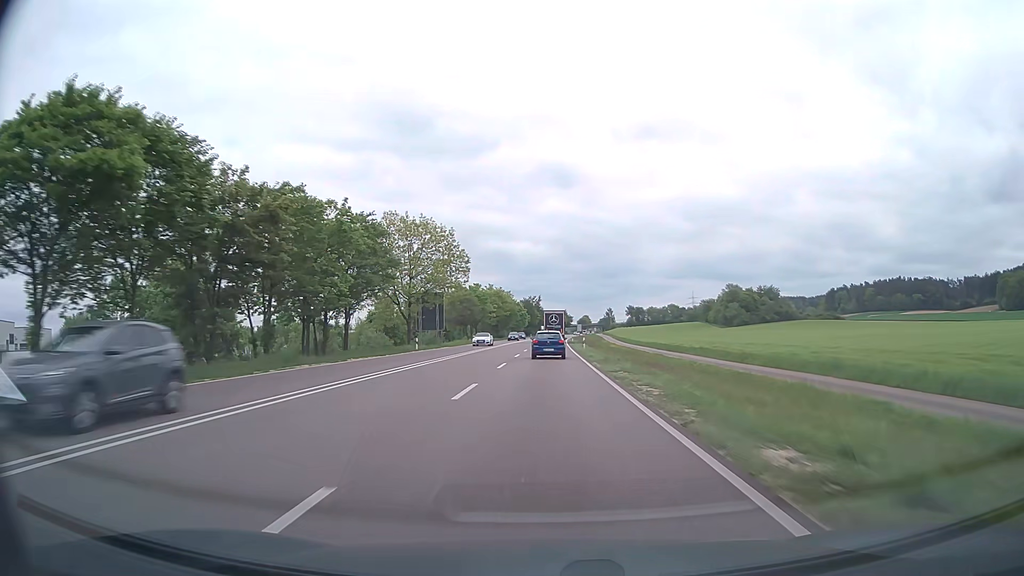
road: trunk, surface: asphalt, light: Day
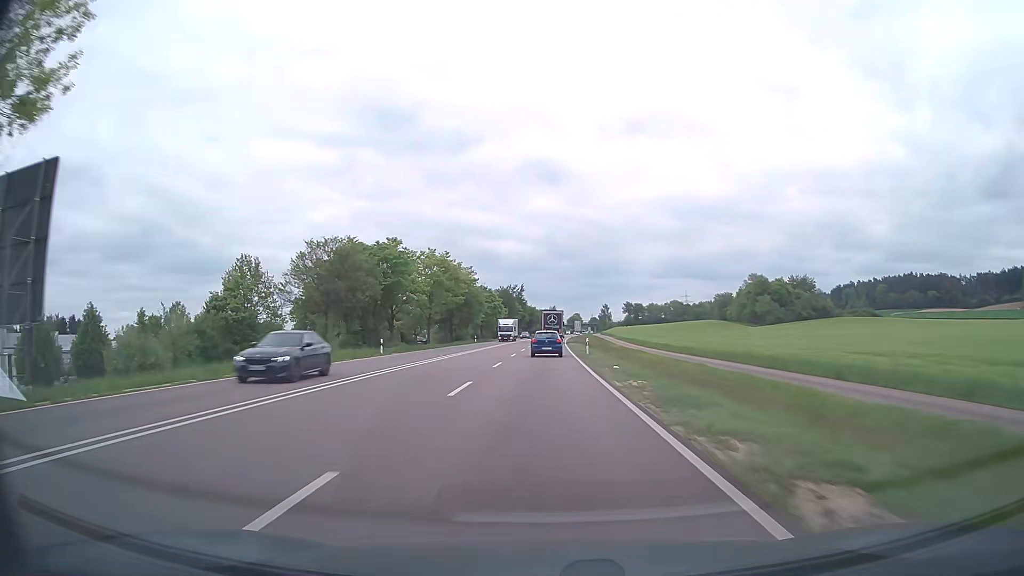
(+0.8, +59.2) m; +1°
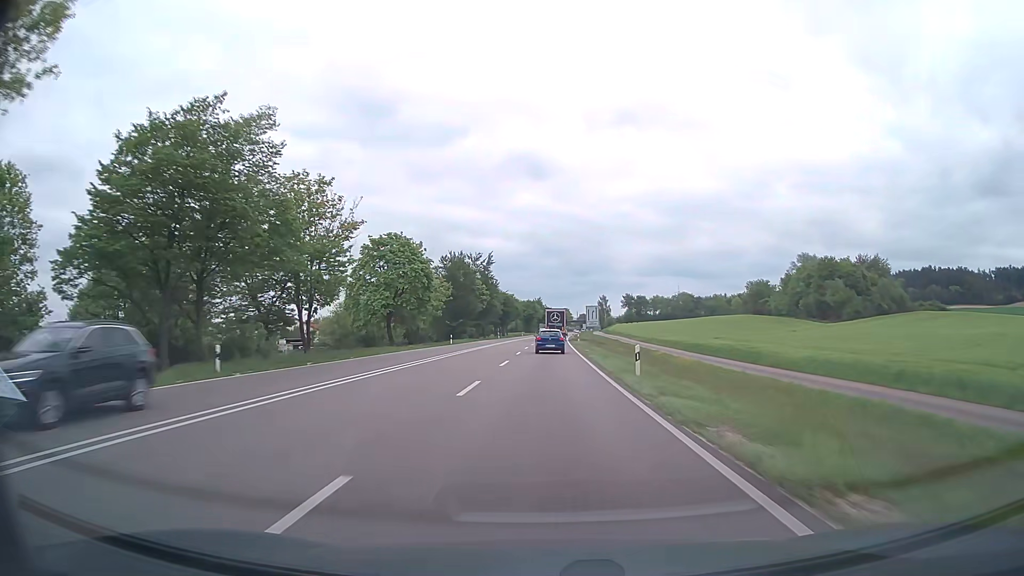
(+0.5, +72.1) m; +1°
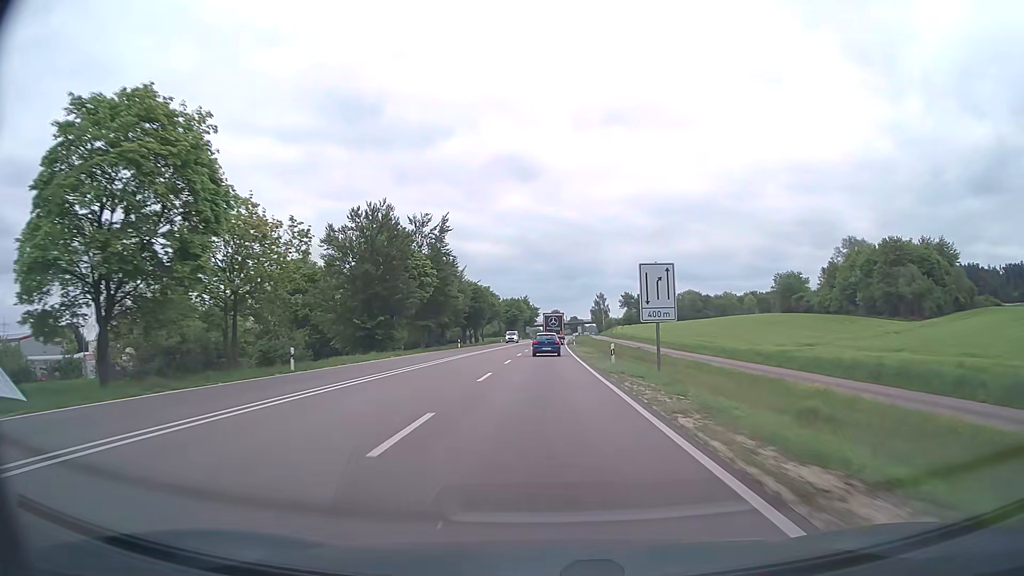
(+0.3, +42.8) m; +1°
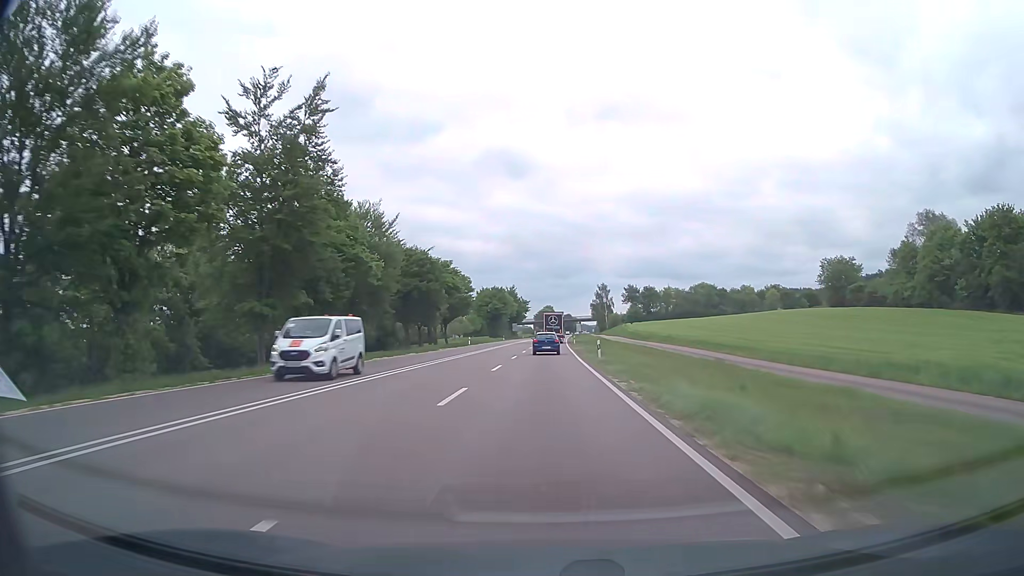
(+0.2, +42.8) m; +1°
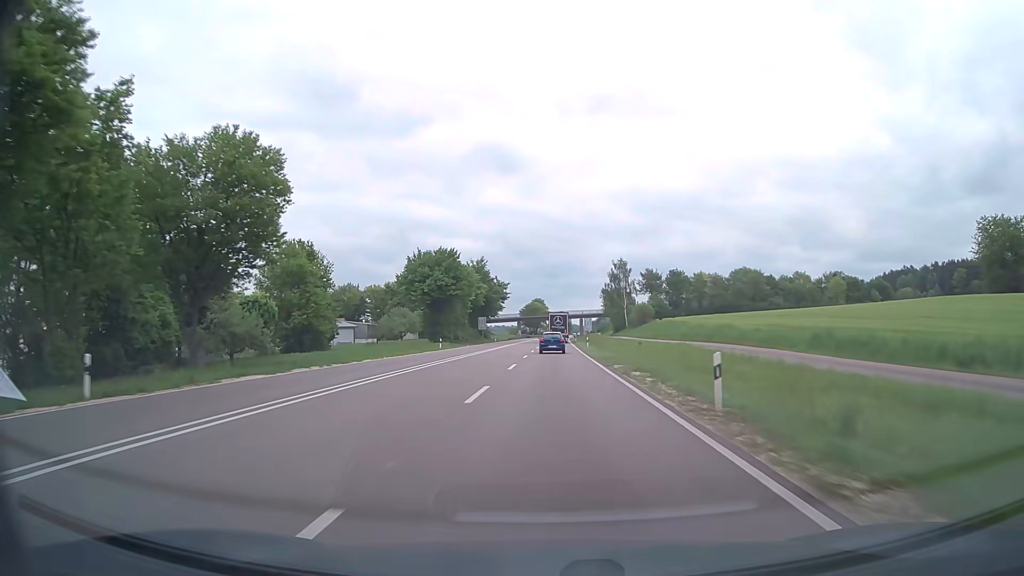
(+0.5, +71.6) m; +1°
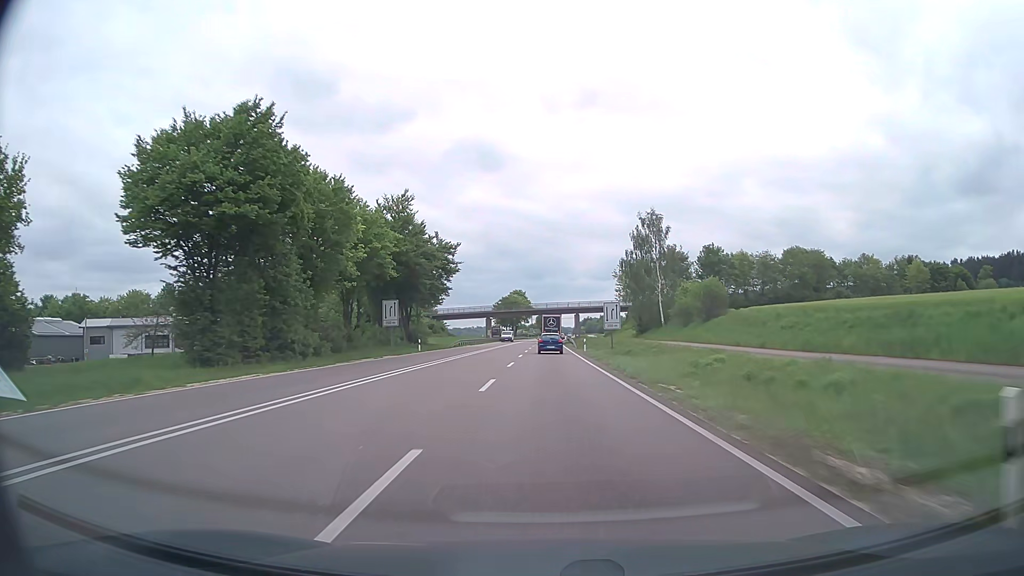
(+0.6, +57.3) m; +1°
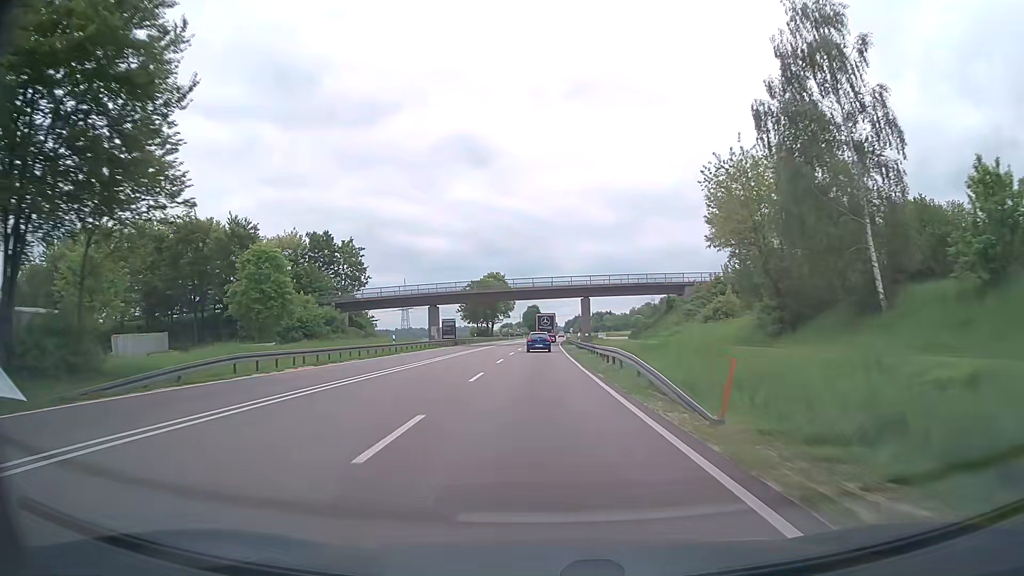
(+0.5, +56.8) m; +1°
(0, +10) (0, +20) (0, +30) (0, +40) (0, +50) (0, +60) (0, +70) (0, +80) (+1, +90) (+1, +100) m
